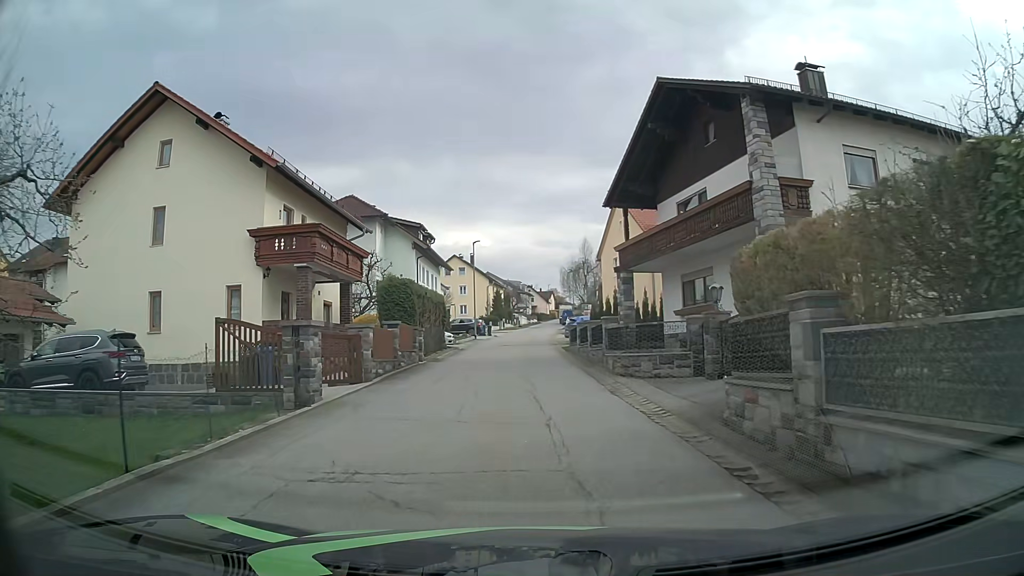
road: residential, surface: asphalt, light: Day
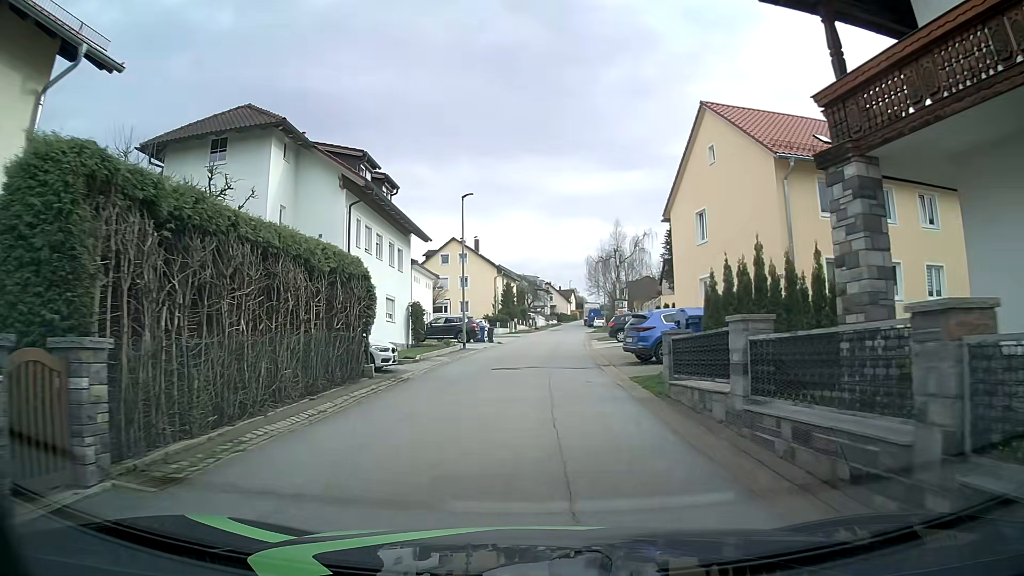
(-0.4, +20.9) m; -1°
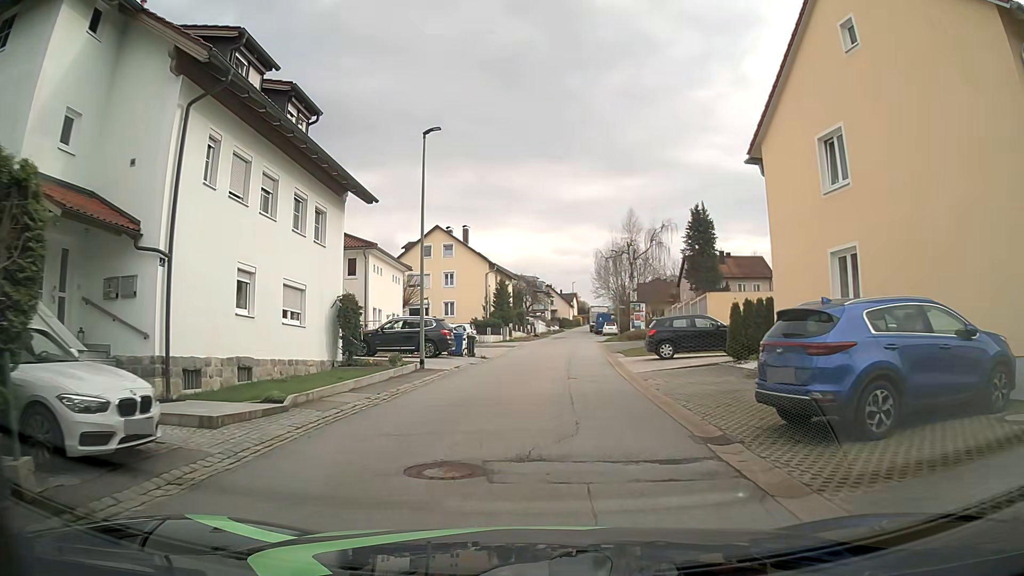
(-0.1, +13.0) m; 0°
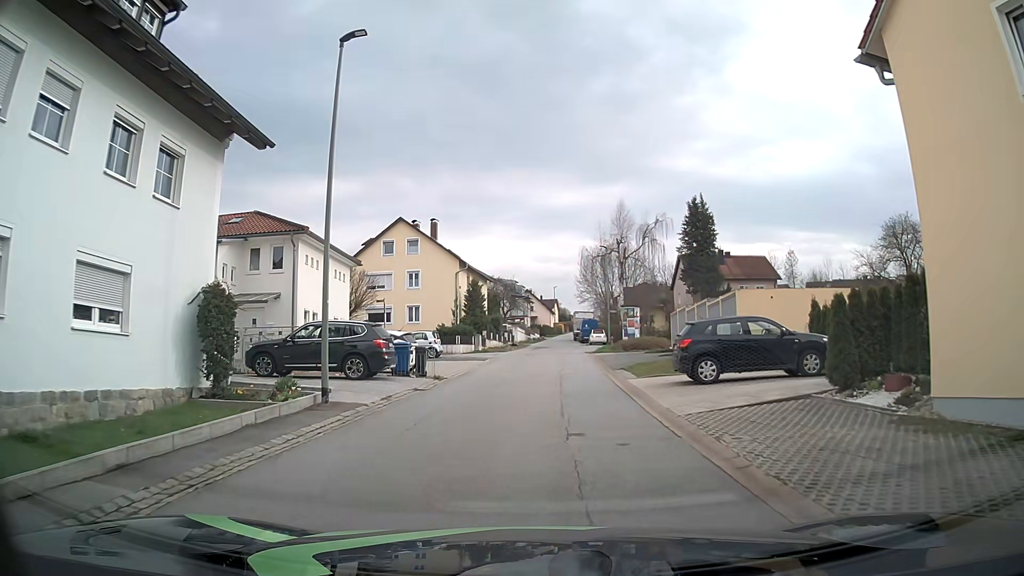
(+0.1, +8.5) m; +2°
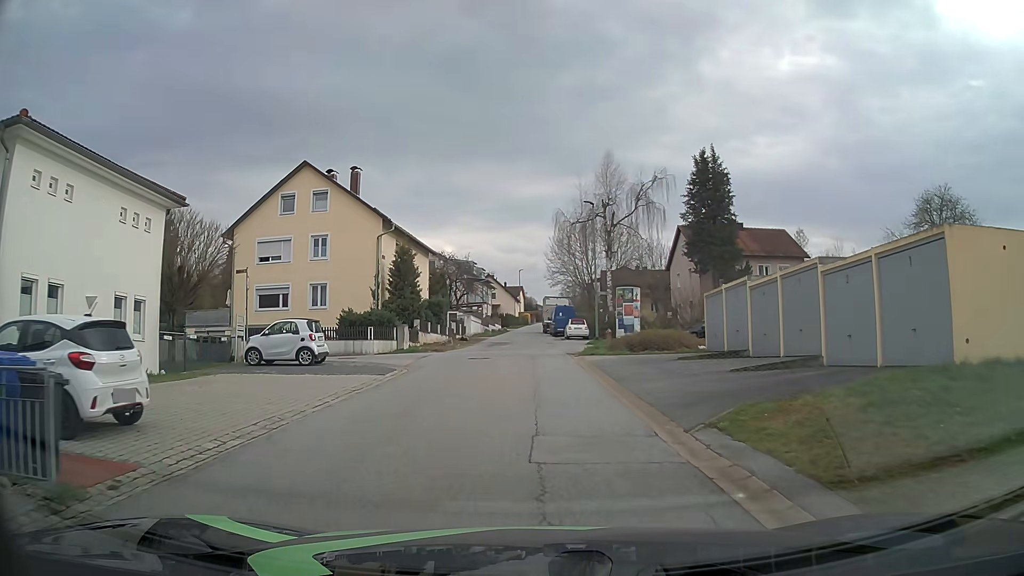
(+0.2, +16.6) m; +2°
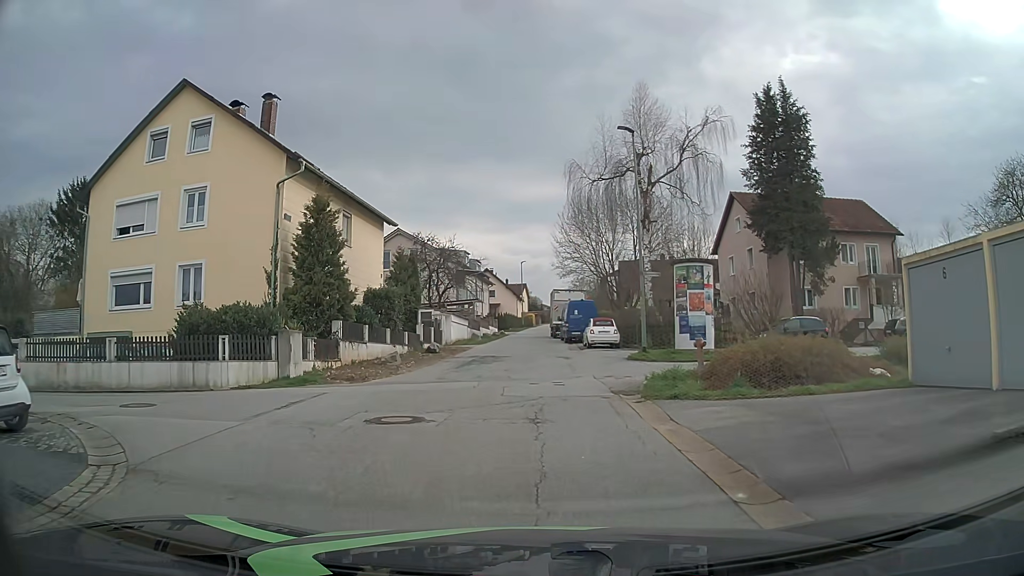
(+0.1, +15.4) m; 0°
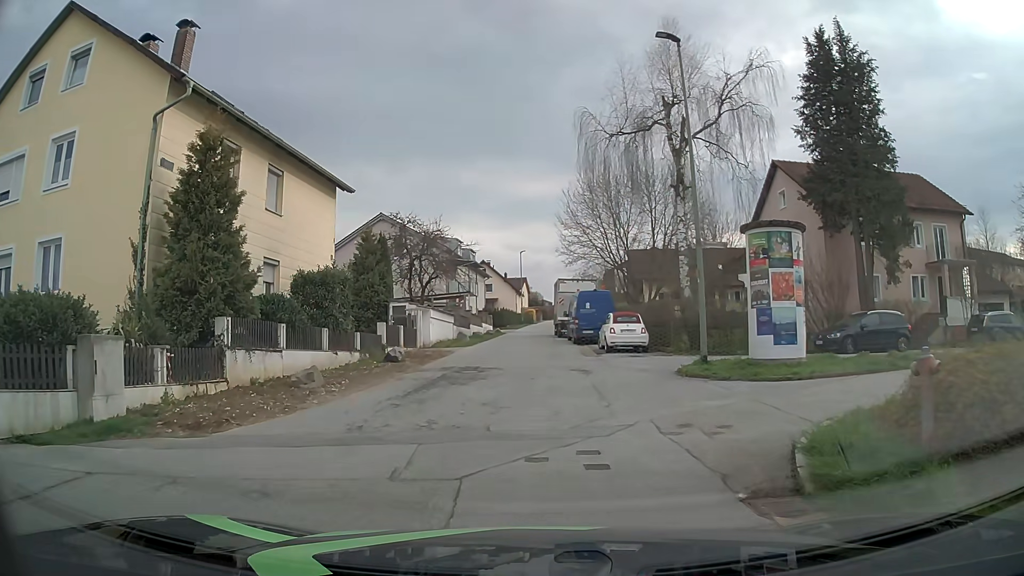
(0.0, +8.0) m; 0°
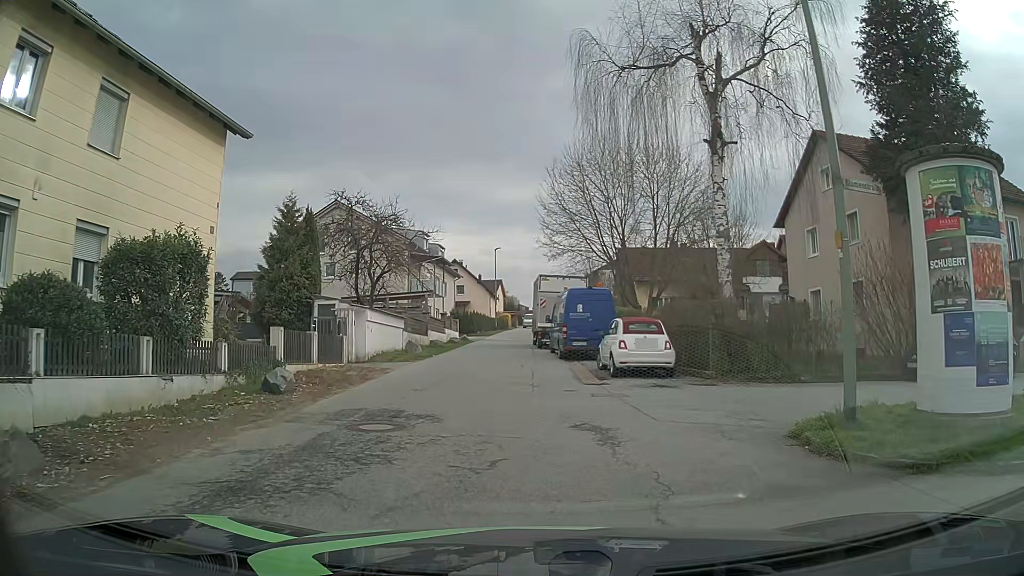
(+0.1, +8.2) m; +2°
(0, +10) (-1, +20) (-2, +30) (-2, +40) (-1, +50) (-1, +60) (0, +70) (0, +80) (+1, +90) (+1, +100) m
